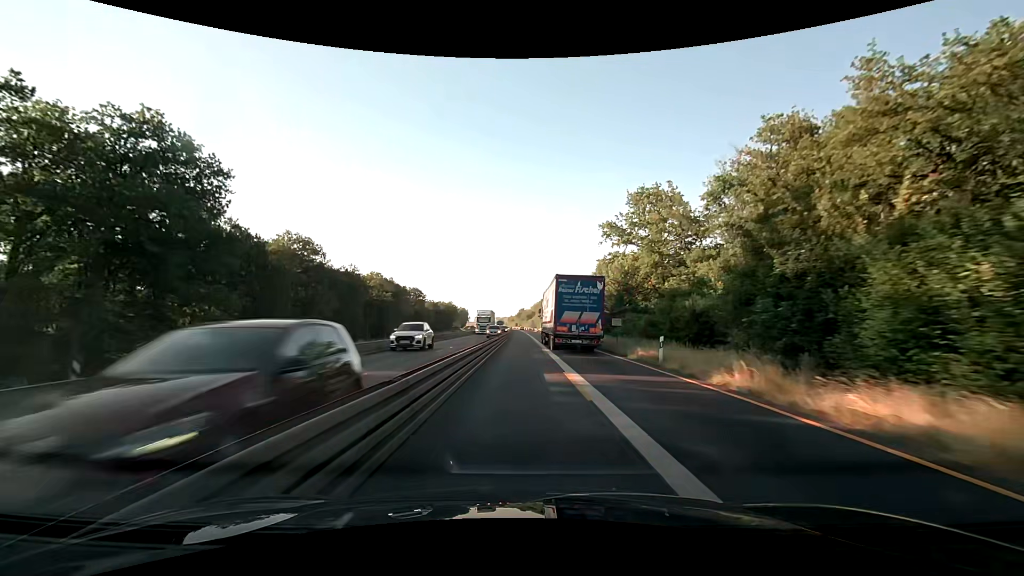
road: motorway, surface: asphalt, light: Day
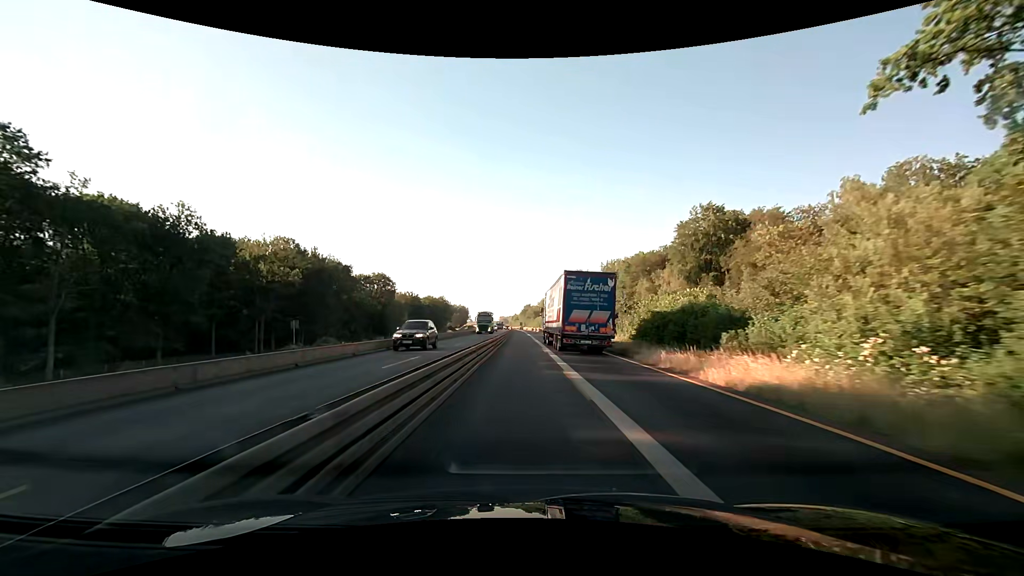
(-0.4, +64.5) m; -1°
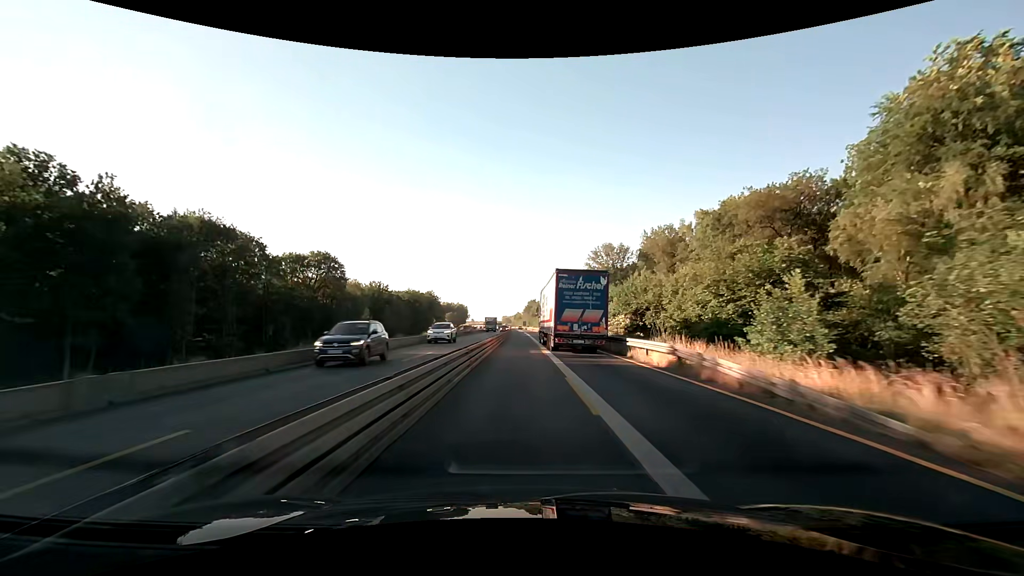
(-0.1, +51.5) m; 0°
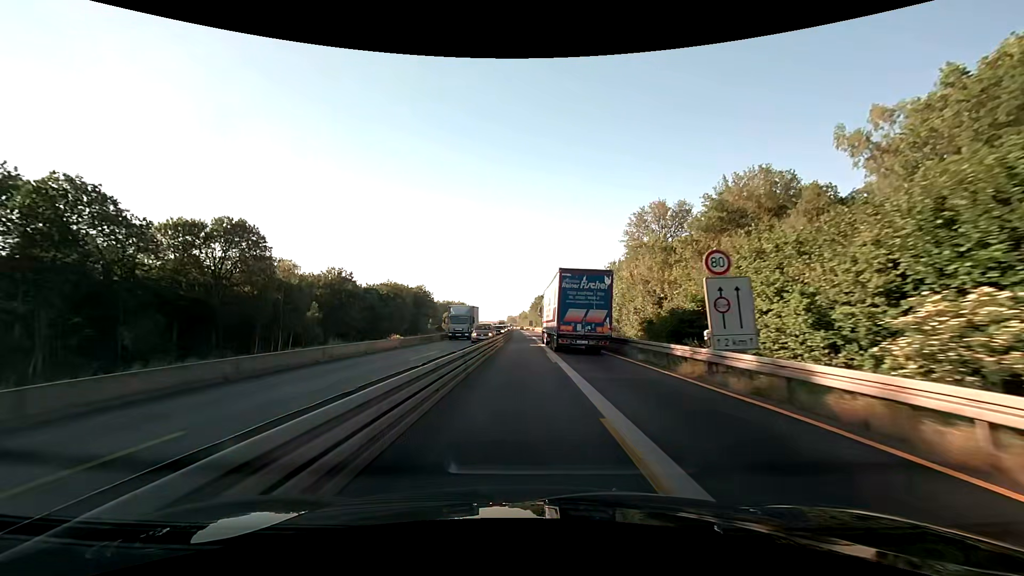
(-0.1, +38.6) m; 0°
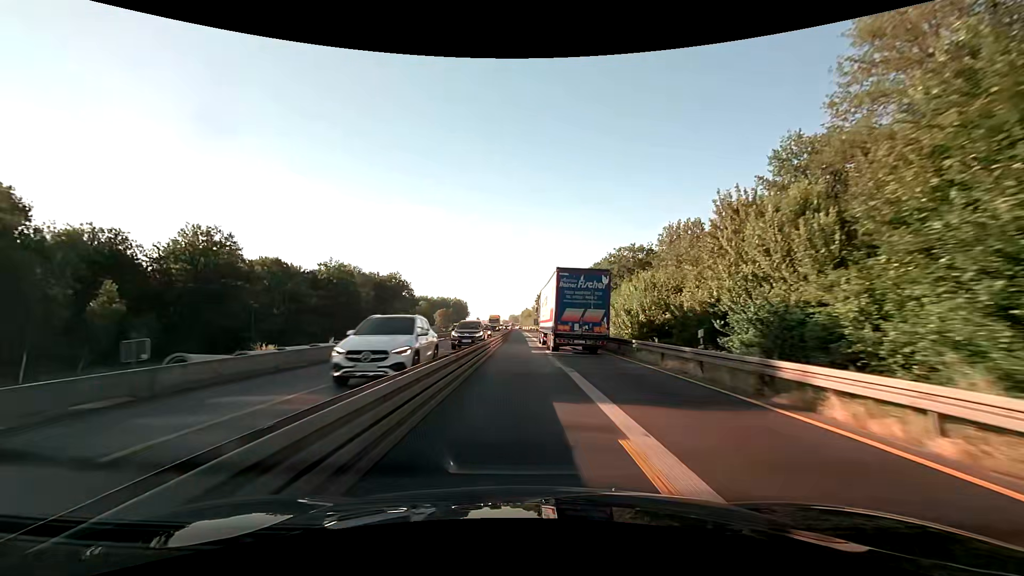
(-0.1, +51.5) m; 0°
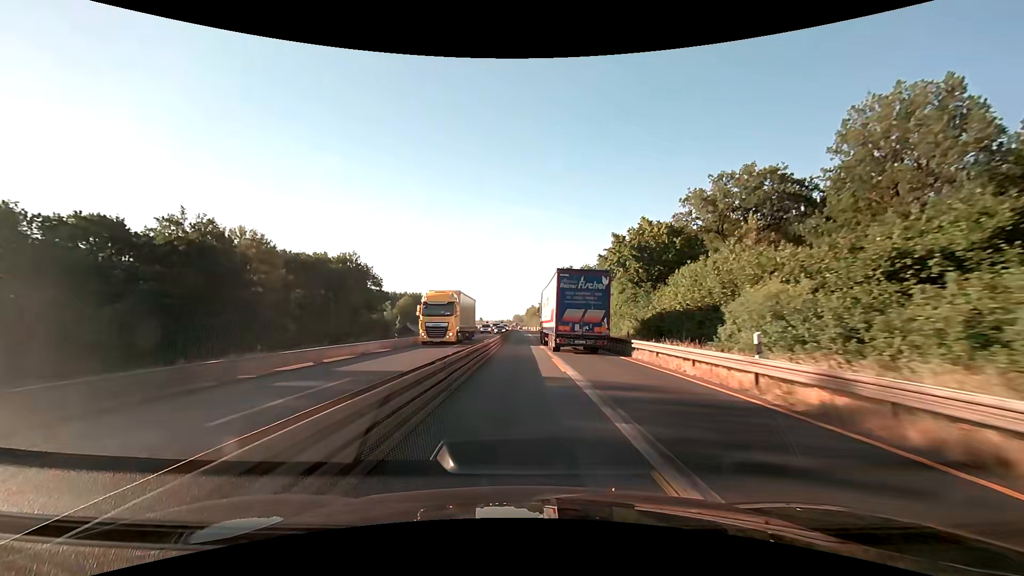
(-0.2, +51.5) m; 0°
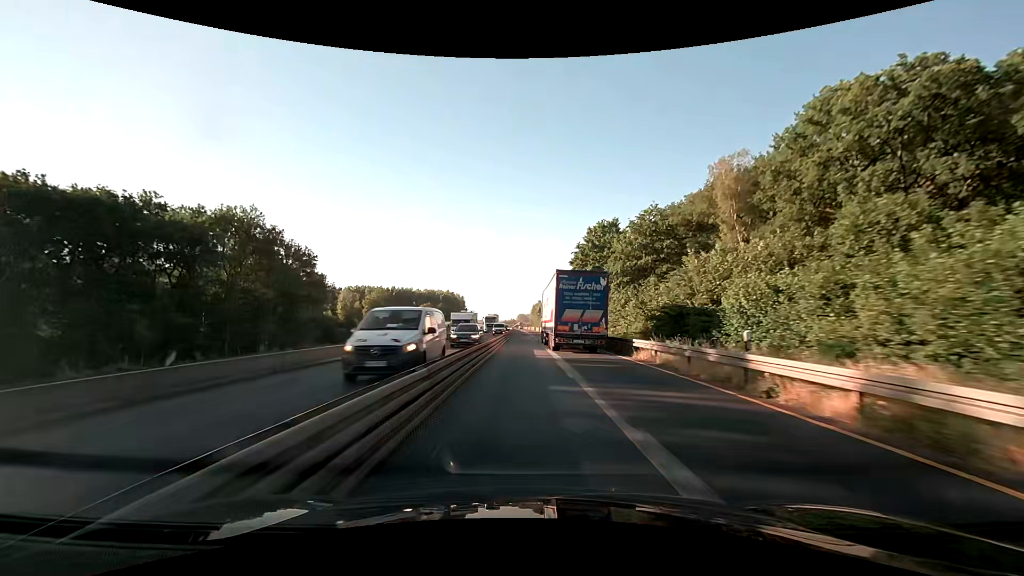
(-0.2, +51.5) m; -1°
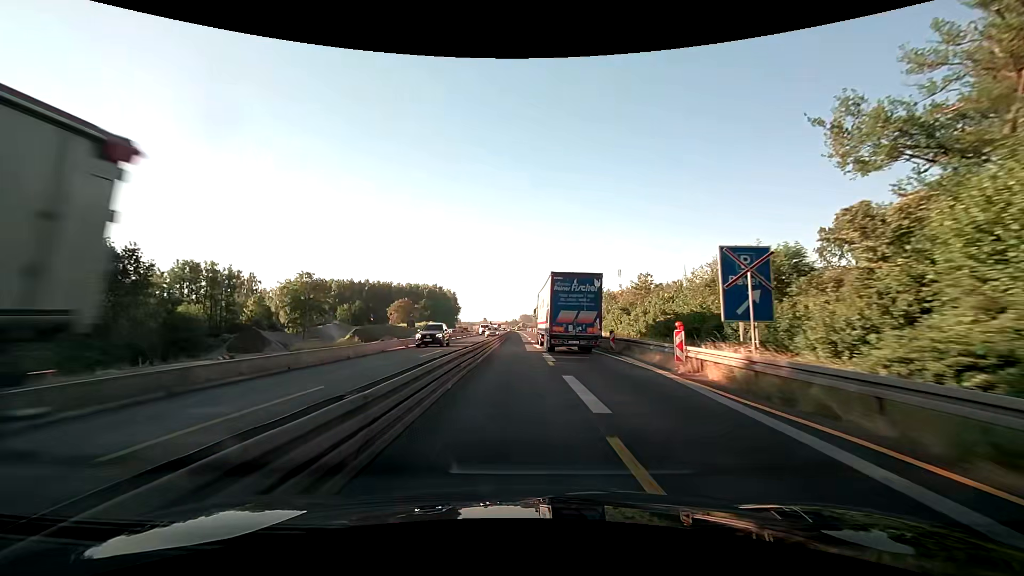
(0.0, +64.8) m; 0°
(0, +10) (0, +20) (0, +30) (0, +40) (0, +50) (-1, +60) (-1, +70) (-1, +80) (-1, +90) (-1, +100) m
